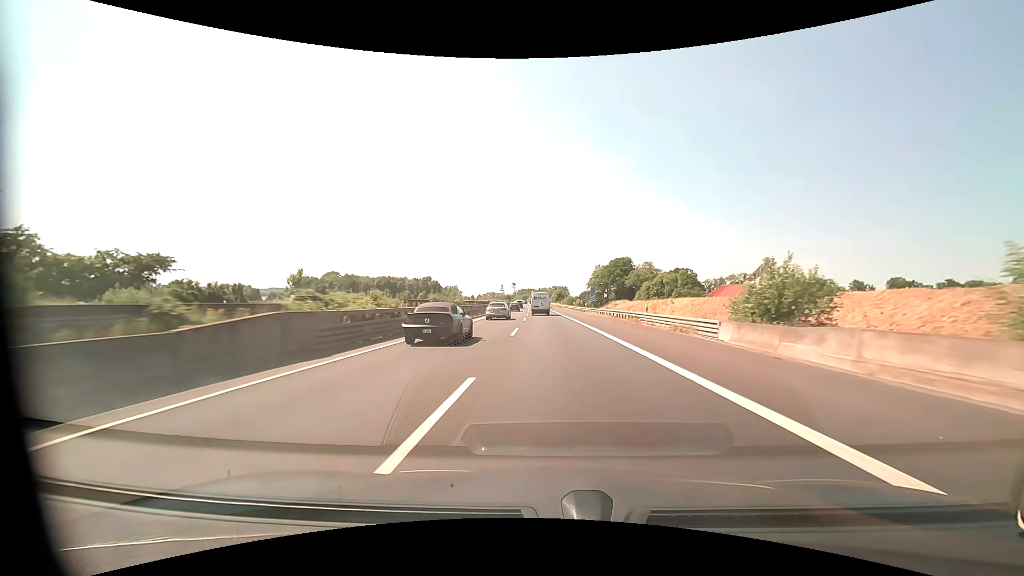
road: motorway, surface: asphalt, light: Day
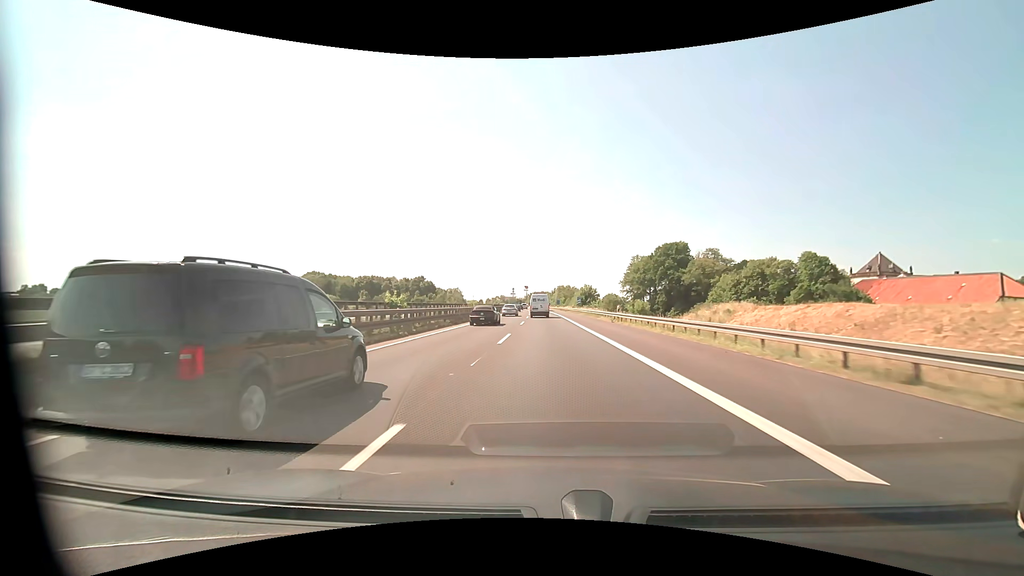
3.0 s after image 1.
(-1.0, +75.1) m; -2°
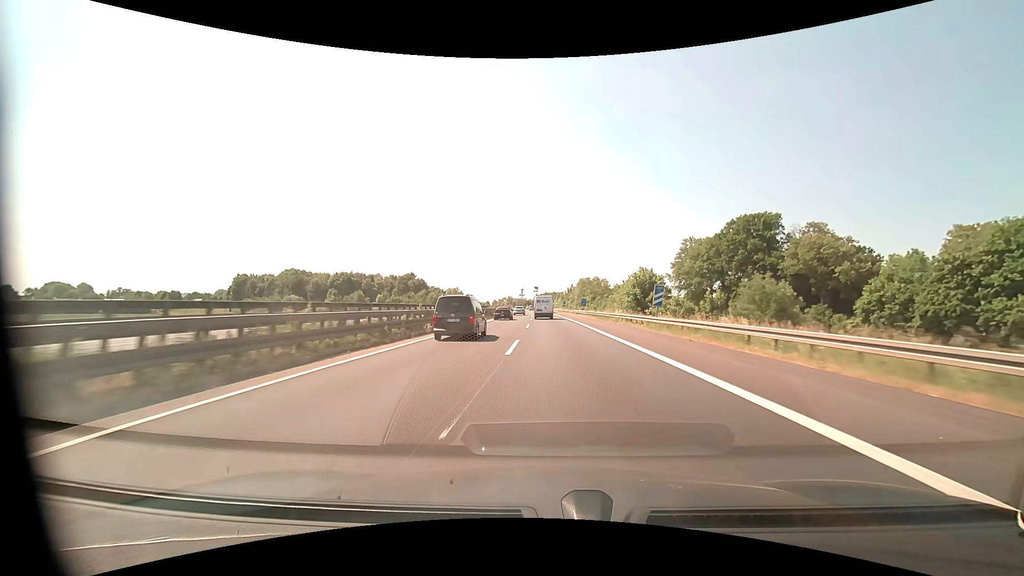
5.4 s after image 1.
(-0.9, +57.6) m; -1°
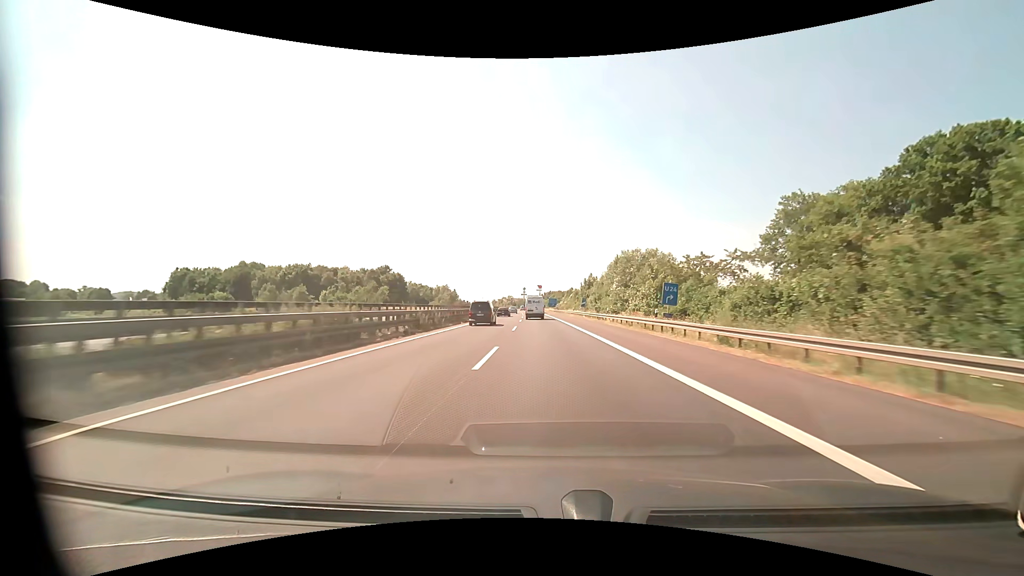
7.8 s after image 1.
(-0.1, +57.1) m; 0°
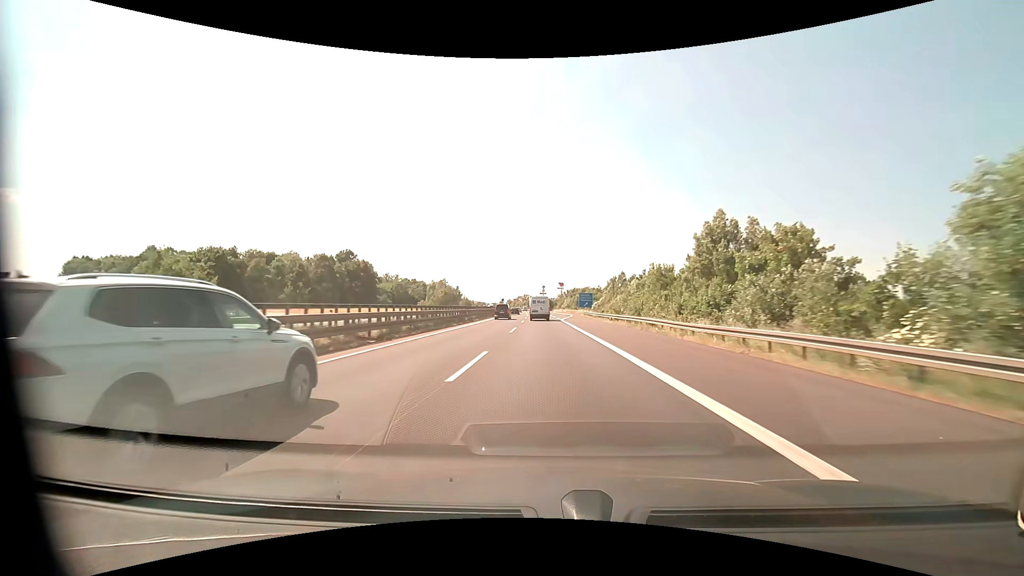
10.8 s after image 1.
(-1.4, +73.8) m; -2°
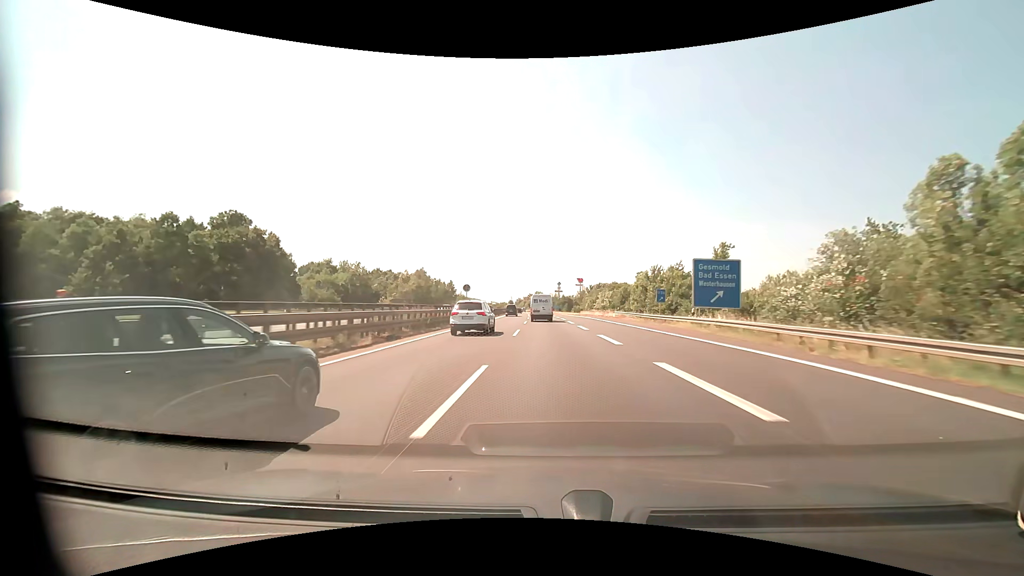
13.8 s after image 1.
(-1.4, +75.9) m; -2°
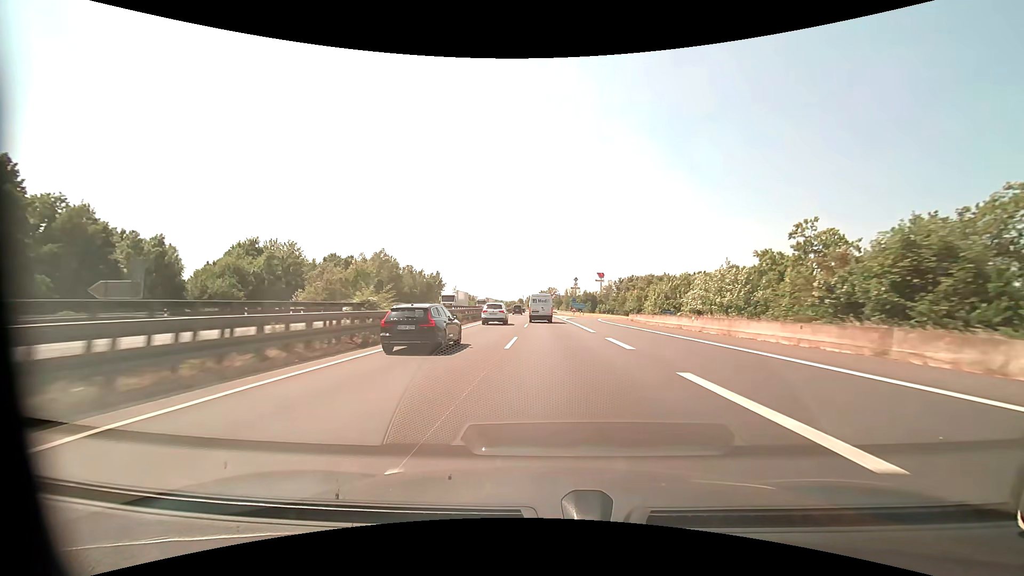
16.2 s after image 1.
(-0.7, +61.1) m; -2°
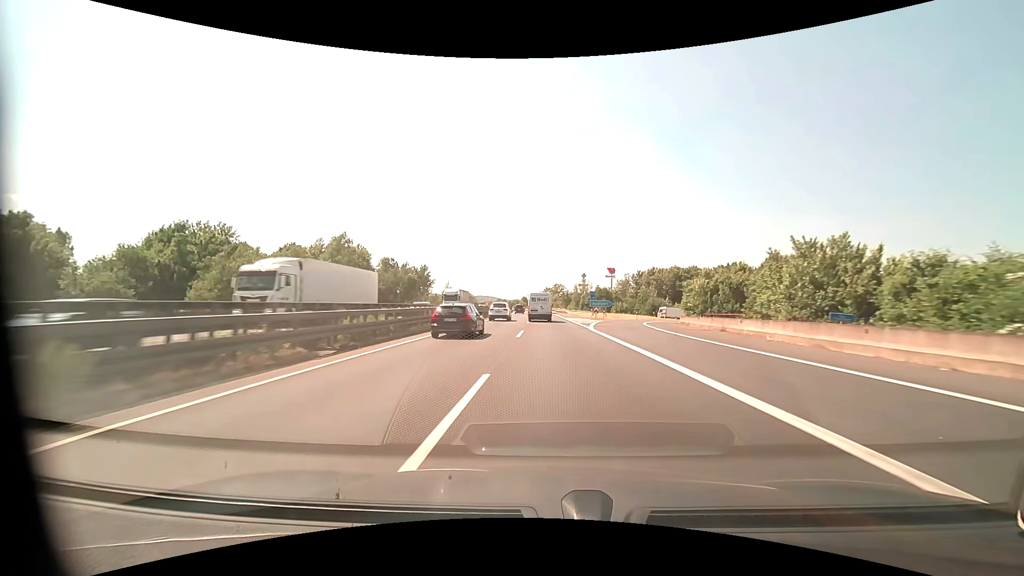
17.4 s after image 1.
(-0.1, +30.5) m; -1°
(0, +10) (0, +20) (0, +30) (0, +40) (0, +50) (0, +60) (0, +70) (-1, +80) (-1, +90) (-1, +100) m
